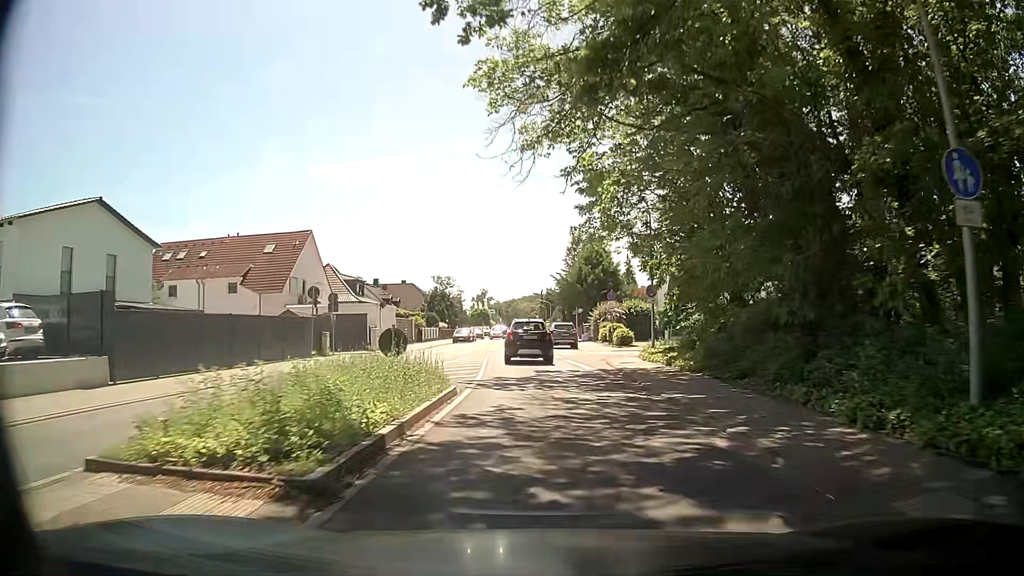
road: primary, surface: asphalt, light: Day
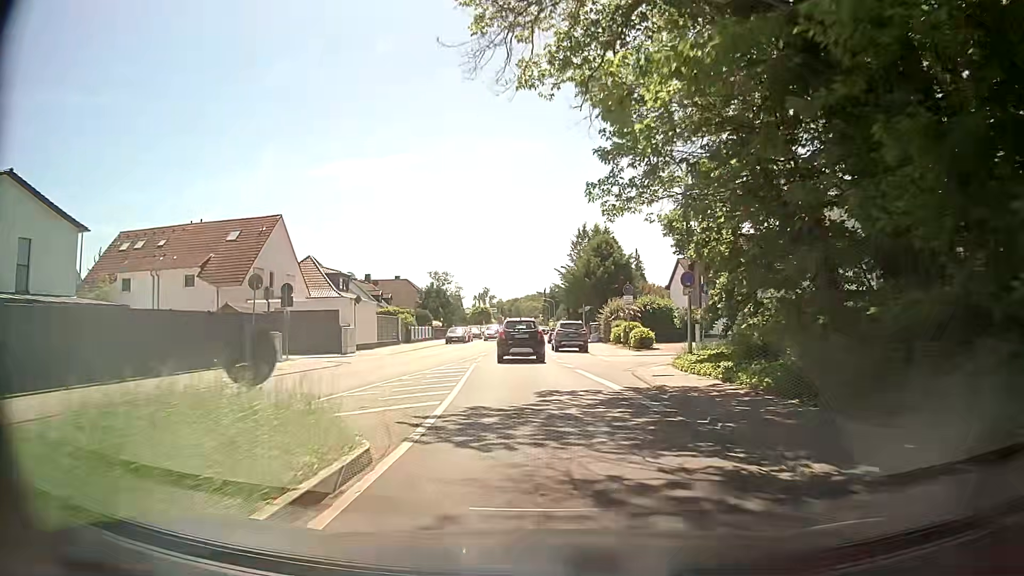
(0.0, +7.0) m; 0°
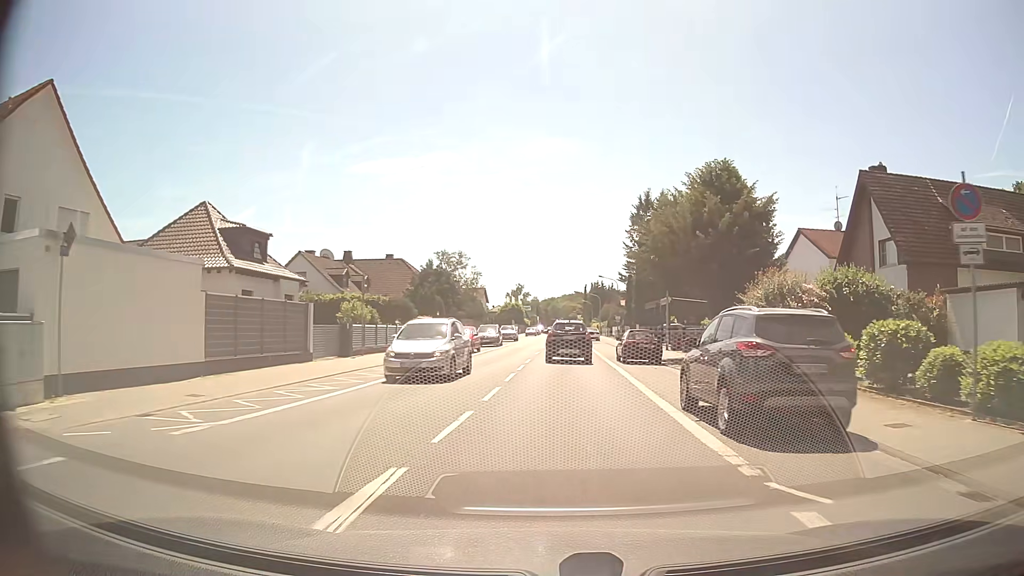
(-1.1, +28.2) m; -3°
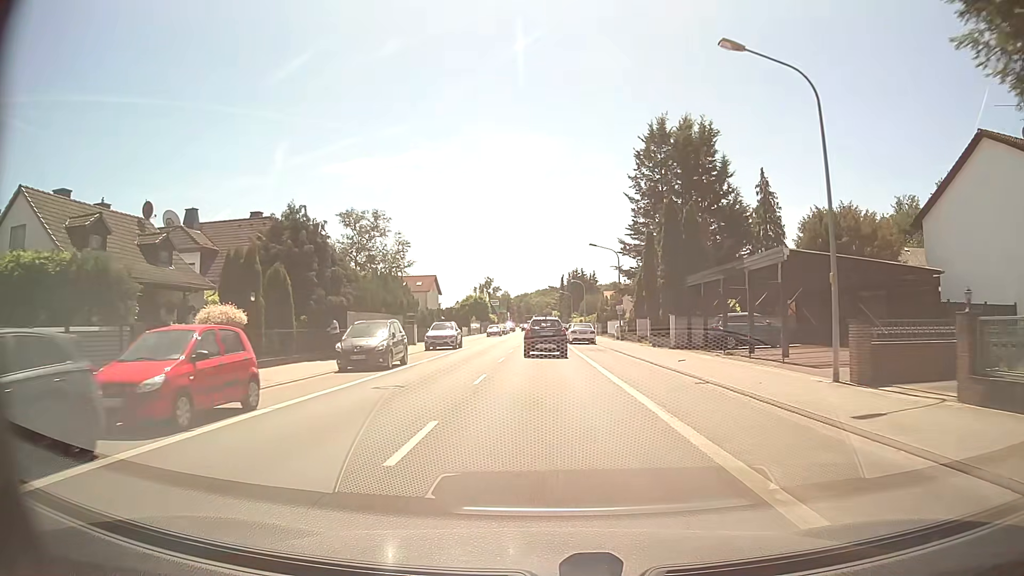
(+0.8, +28.4) m; +2°
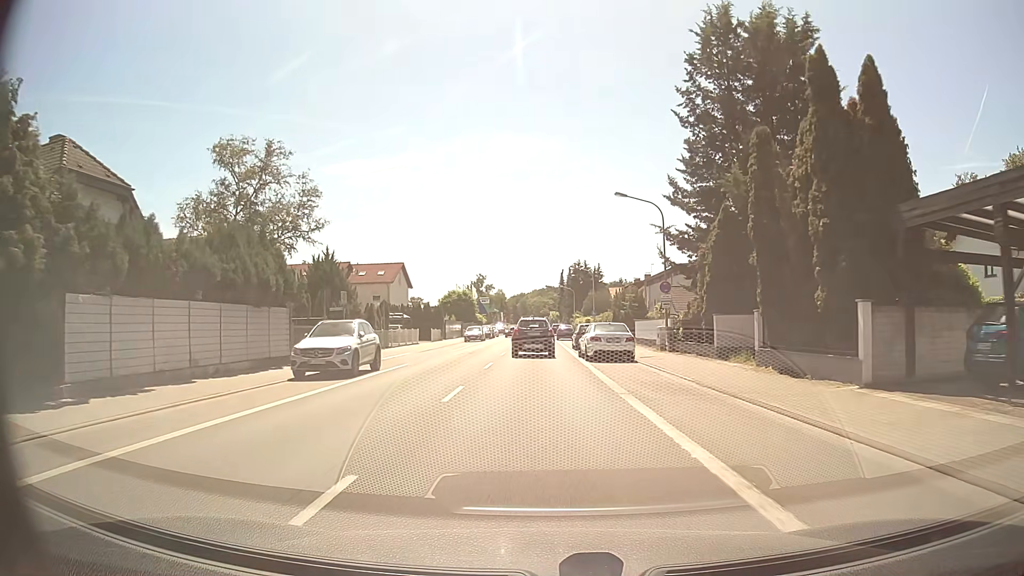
(+0.1, +21.3) m; 0°
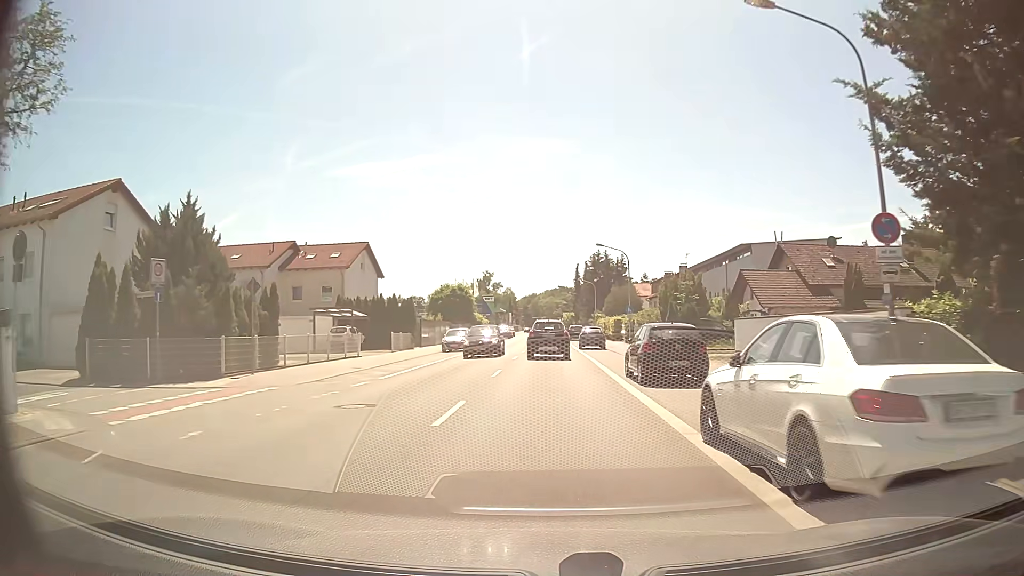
(-0.2, +20.8) m; -1°
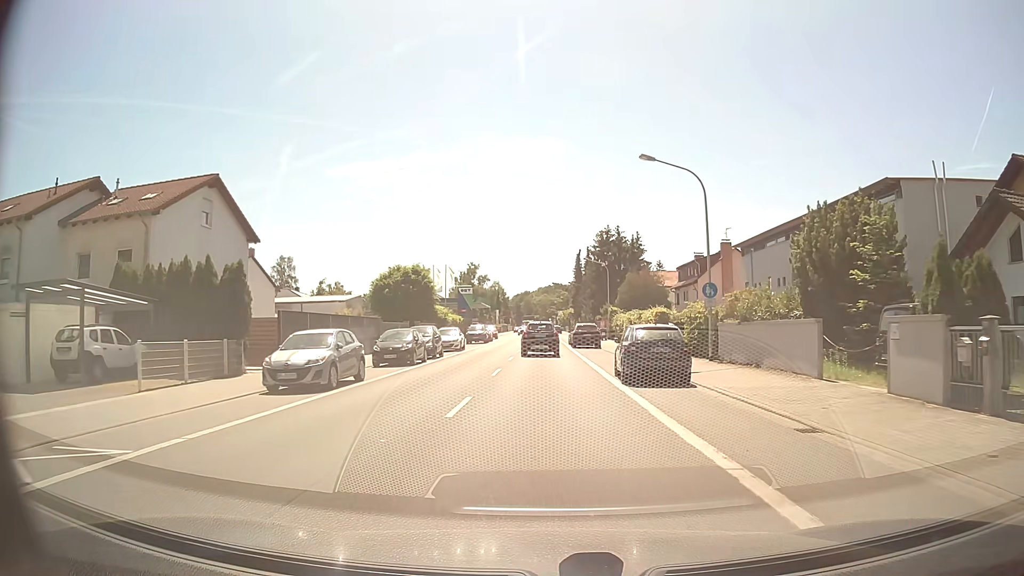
(+0.2, +26.9) m; 0°
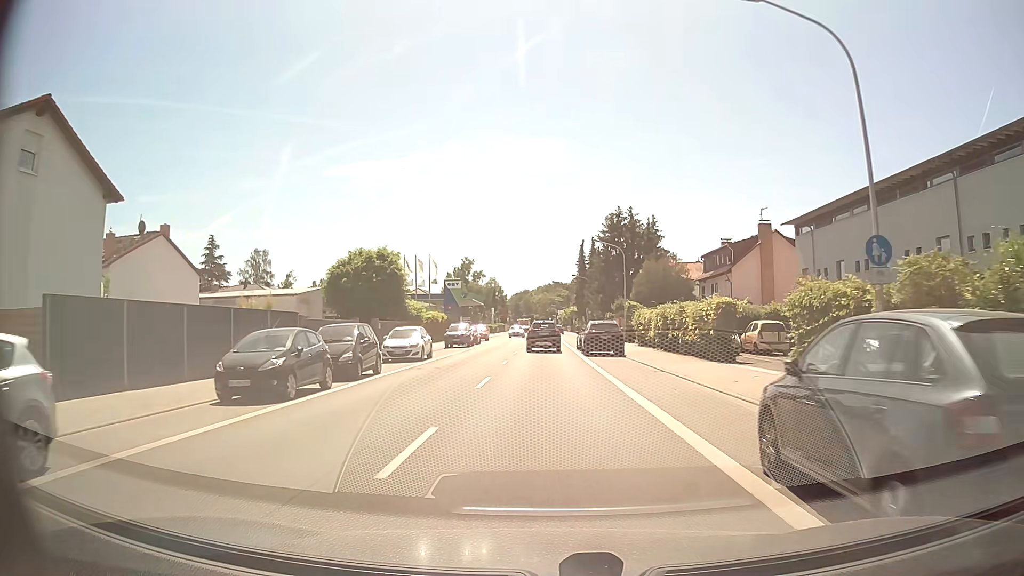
(0.0, +13.3) m; 0°
(0, +10) (0, +20) (0, +30) (0, +40) (0, +50) (0, +60) (0, +70) (0, +80) (0, +90) (-1, +100) m
